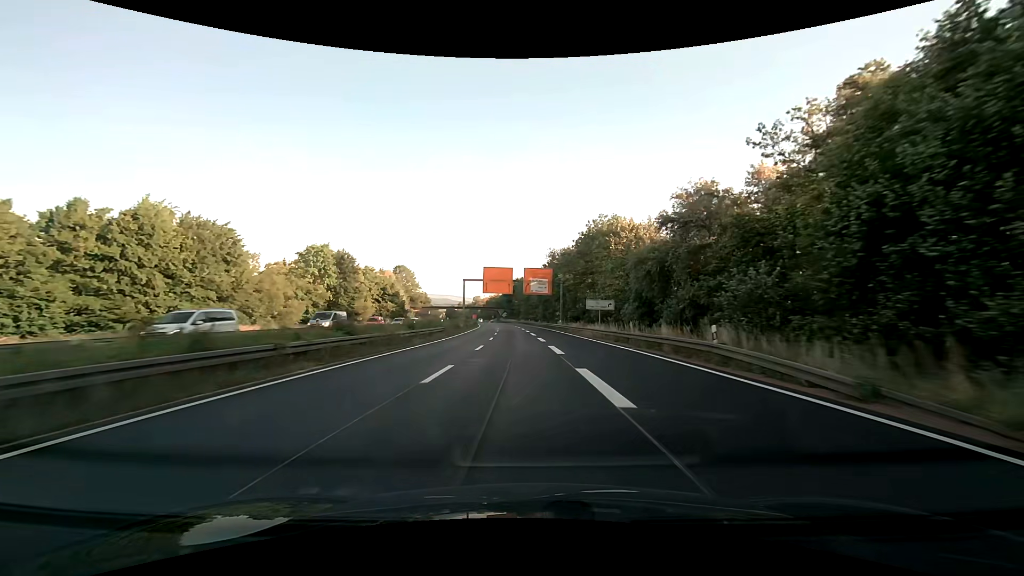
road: trunk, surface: asphalt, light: Day
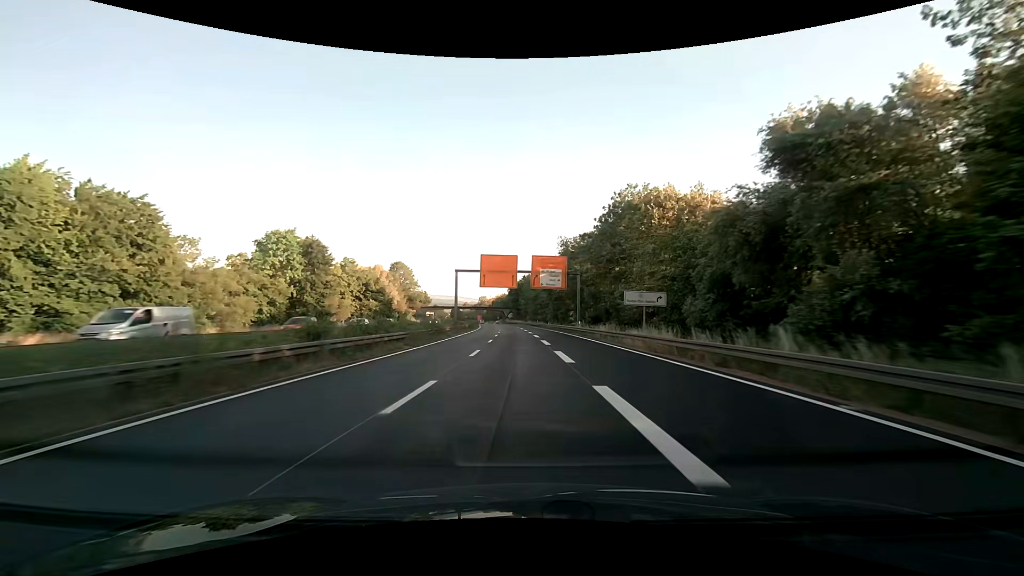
(-0.2, +15.6) m; -1°
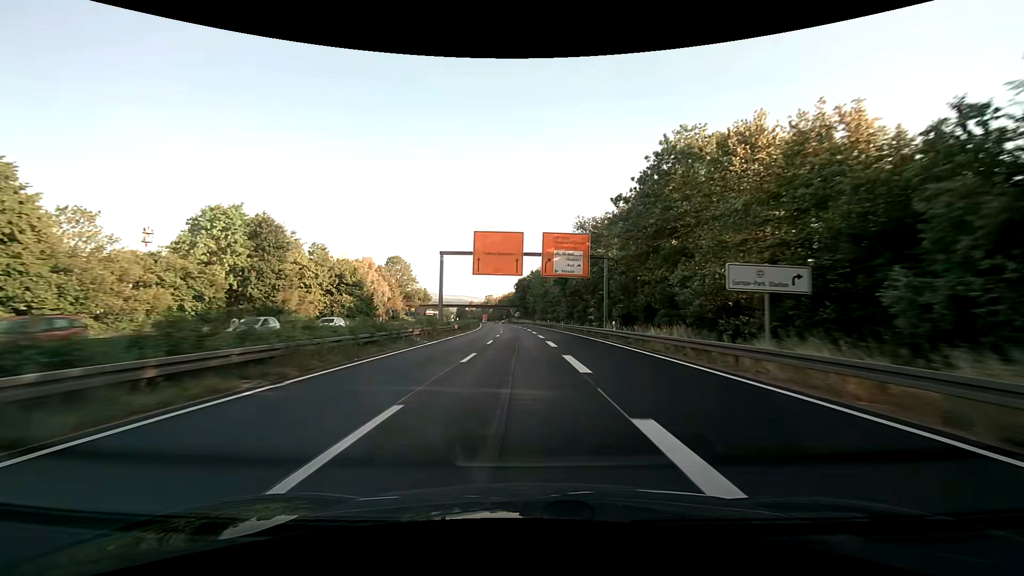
(-0.1, +15.5) m; -1°
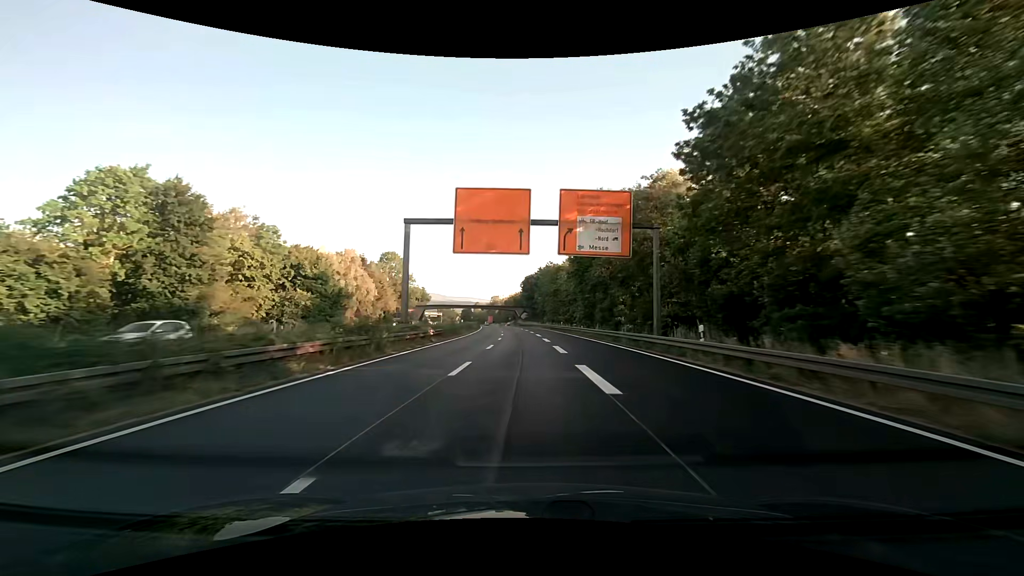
(-0.1, +15.5) m; -1°
